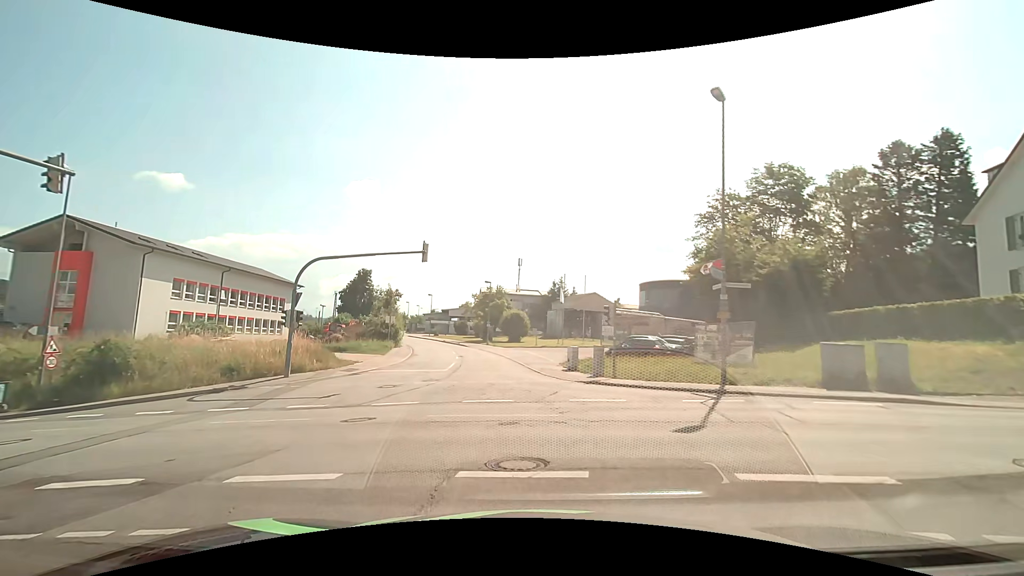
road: residential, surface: asphalt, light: Day
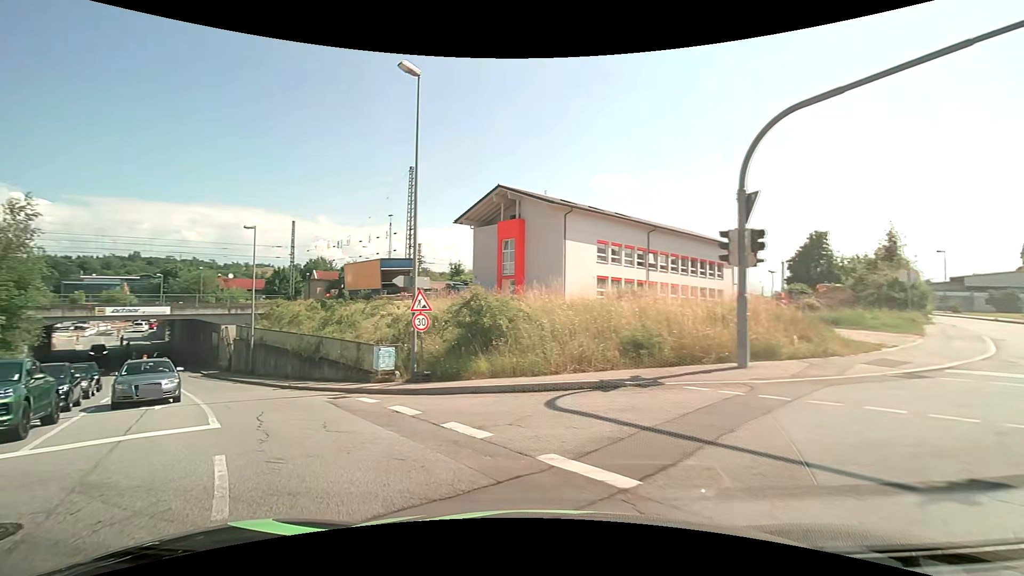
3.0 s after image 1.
(-4.7, +13.2) m; -46°
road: tertiary
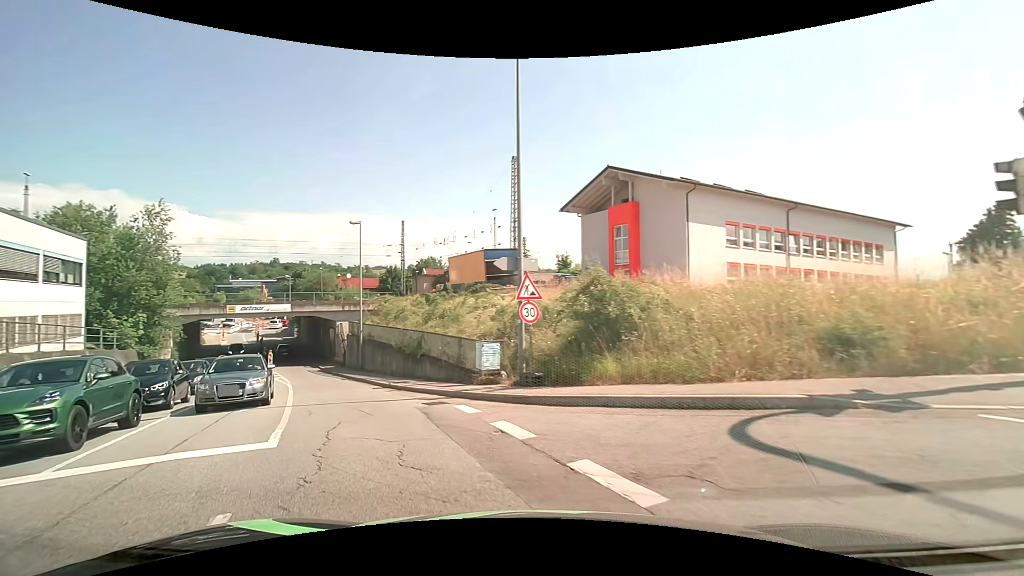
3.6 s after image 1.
(-0.3, +3.1) m; -13°
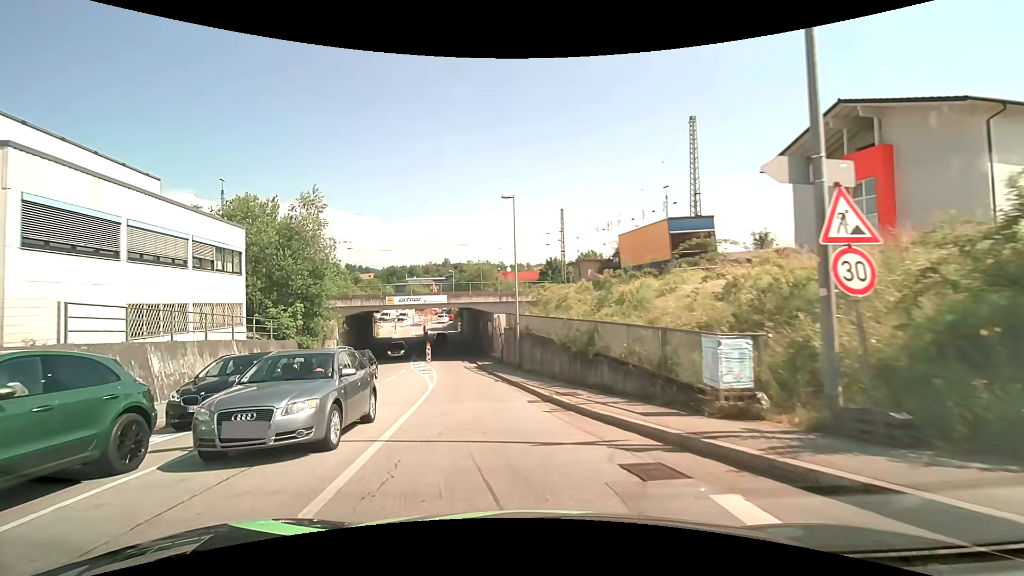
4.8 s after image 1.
(-1.2, +6.5) m; -19°
